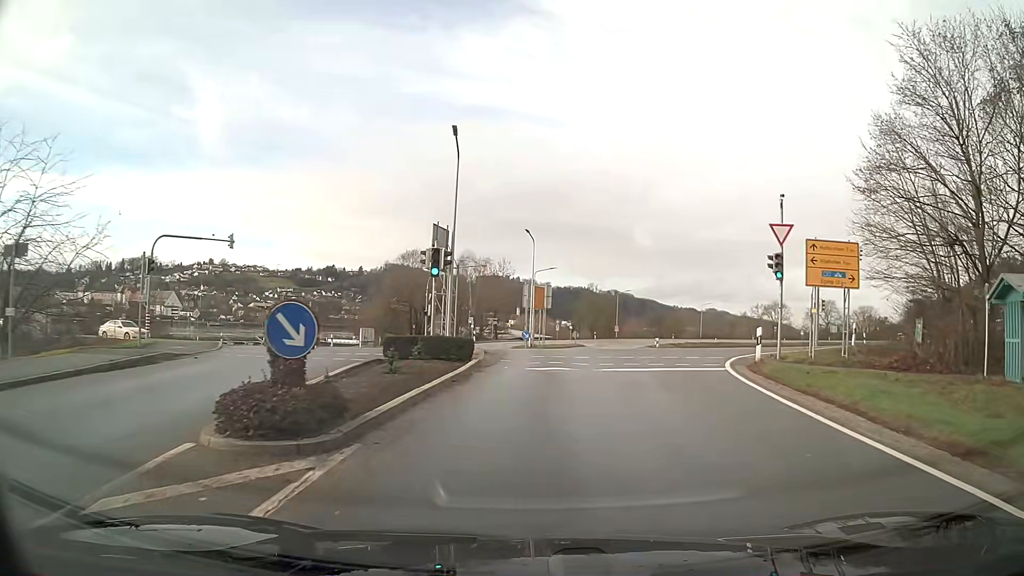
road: secondary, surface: asphalt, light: Day
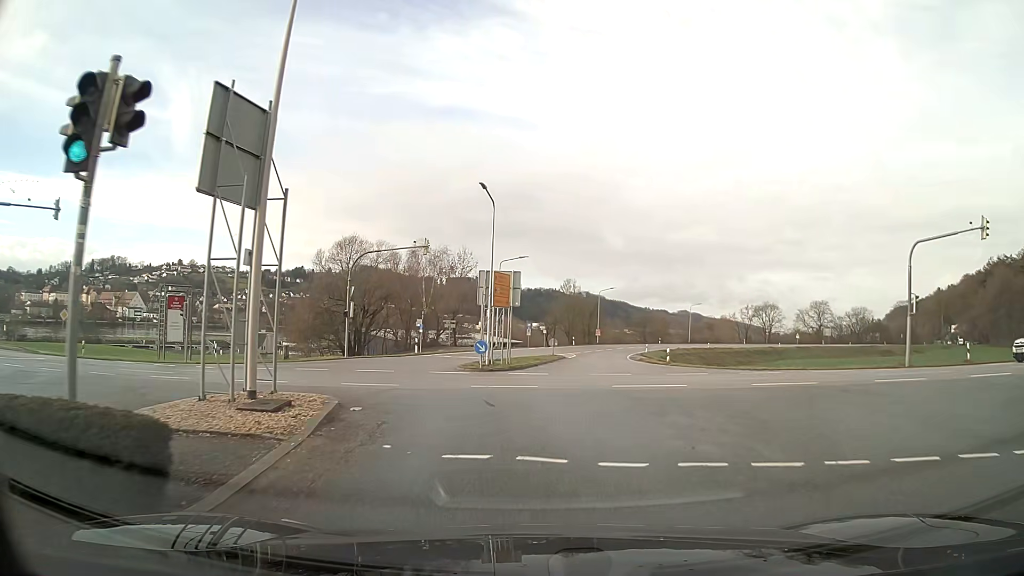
(+0.3, +15.4) m; +1°
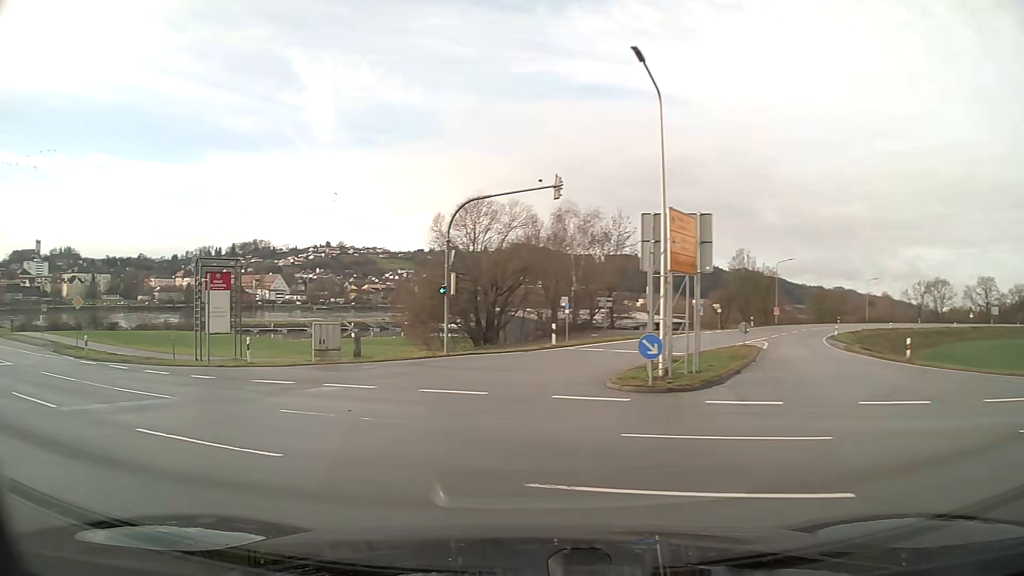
(-1.4, +12.7) m; -20°
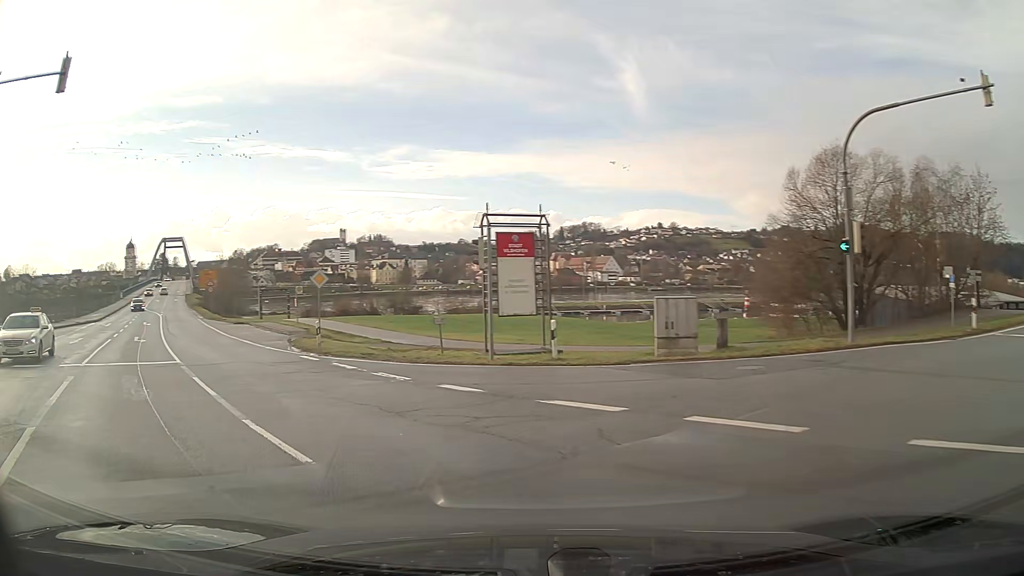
(-2.2, +8.9) m; -27°
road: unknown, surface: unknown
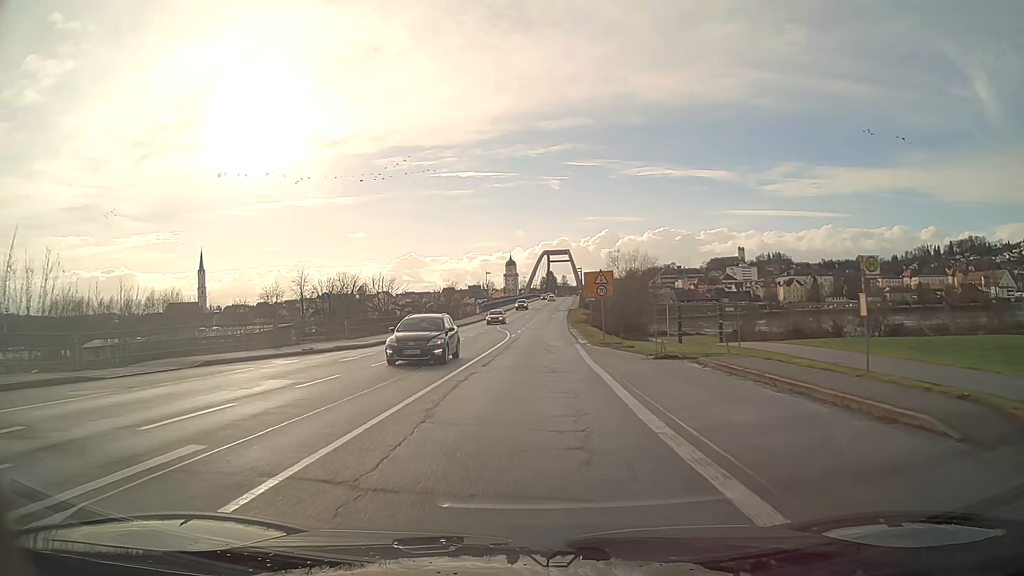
(-11.0, +27.9) m; -28°
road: secondary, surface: asphalt
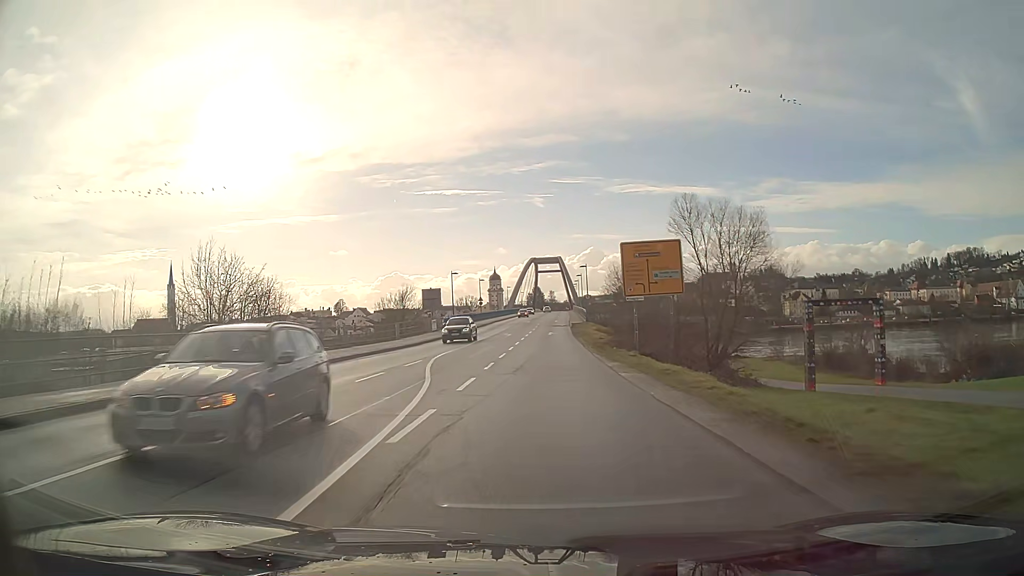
(+0.3, +33.8) m; +1°
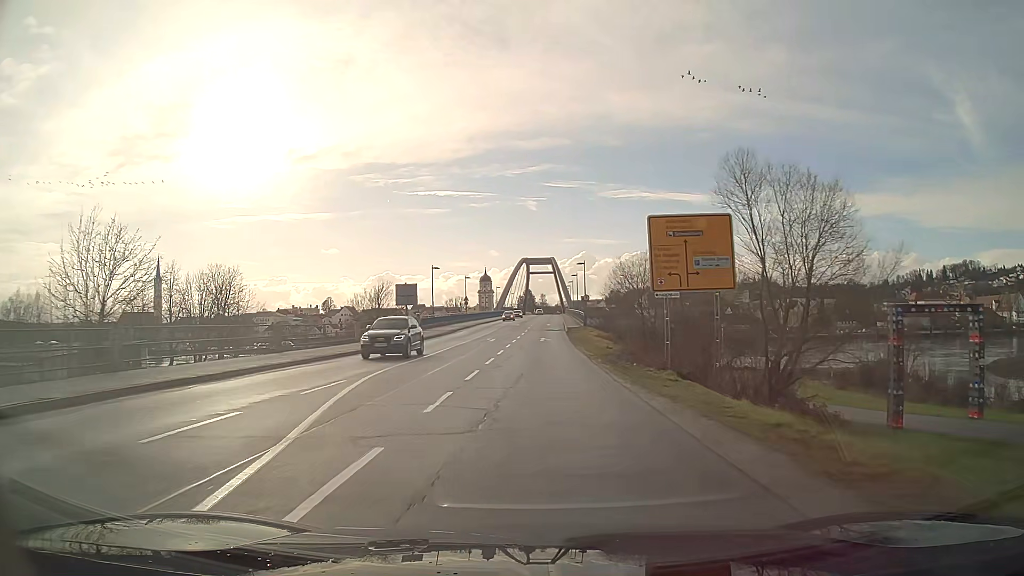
(+0.1, +9.4) m; +1°
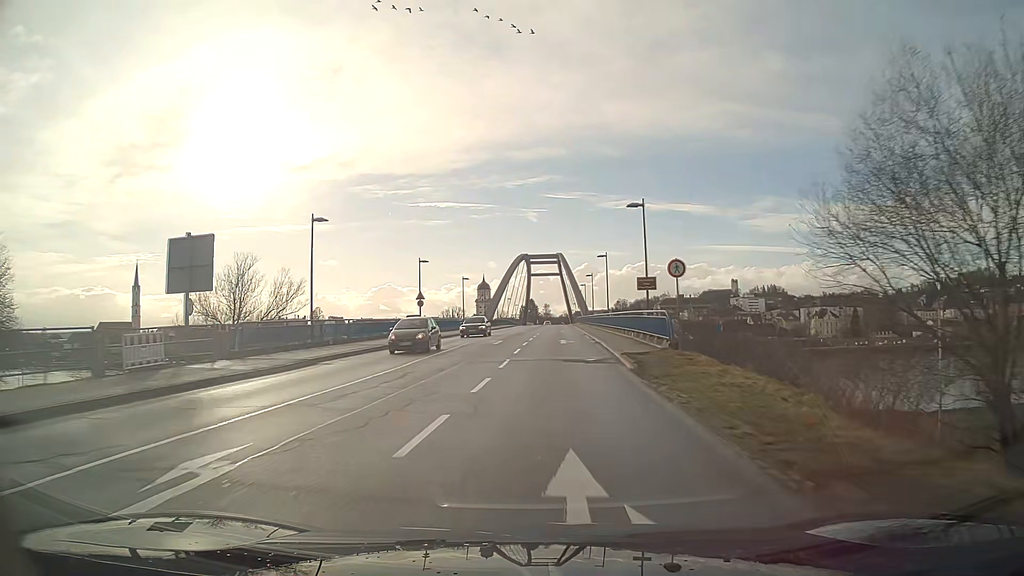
(0.0, +39.7) m; -1°
(0, +10) (0, +20) (0, +30) (0, +40) (0, +50) (0, +60) (0, +70) (+1, +80) (+1, +90) (+1, +100) m
